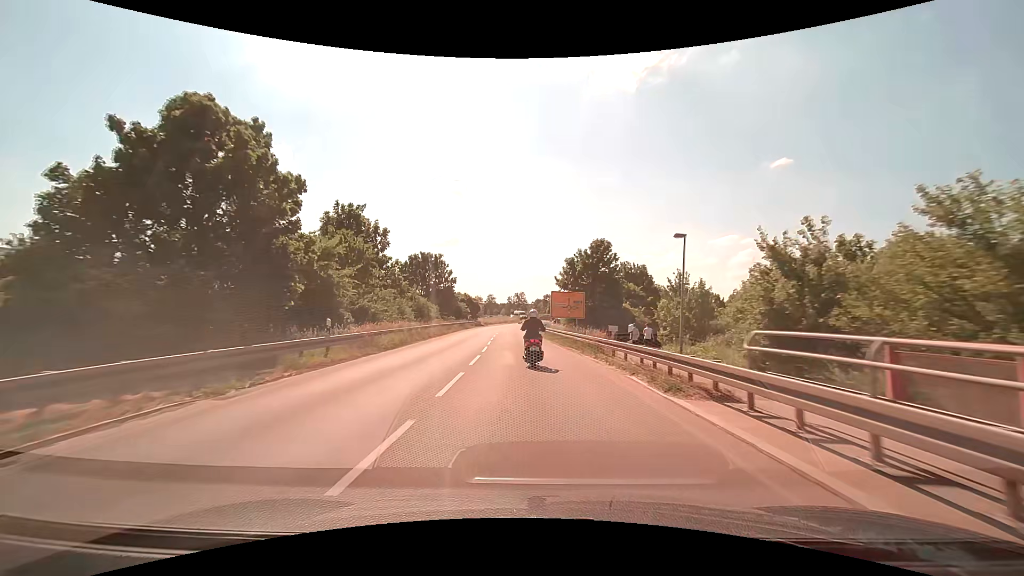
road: secondary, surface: asphalt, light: Day
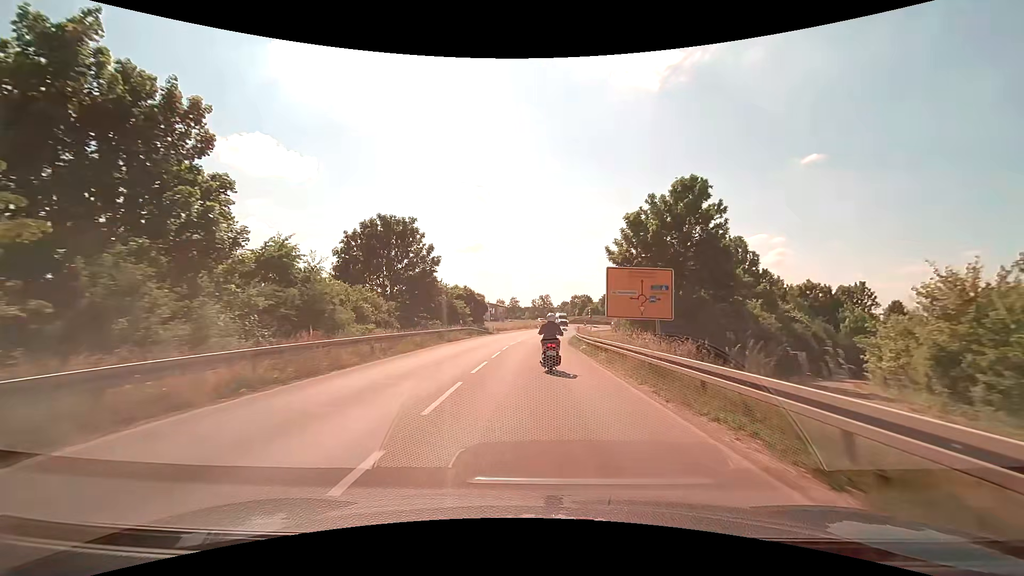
(-0.9, +25.1) m; -3°
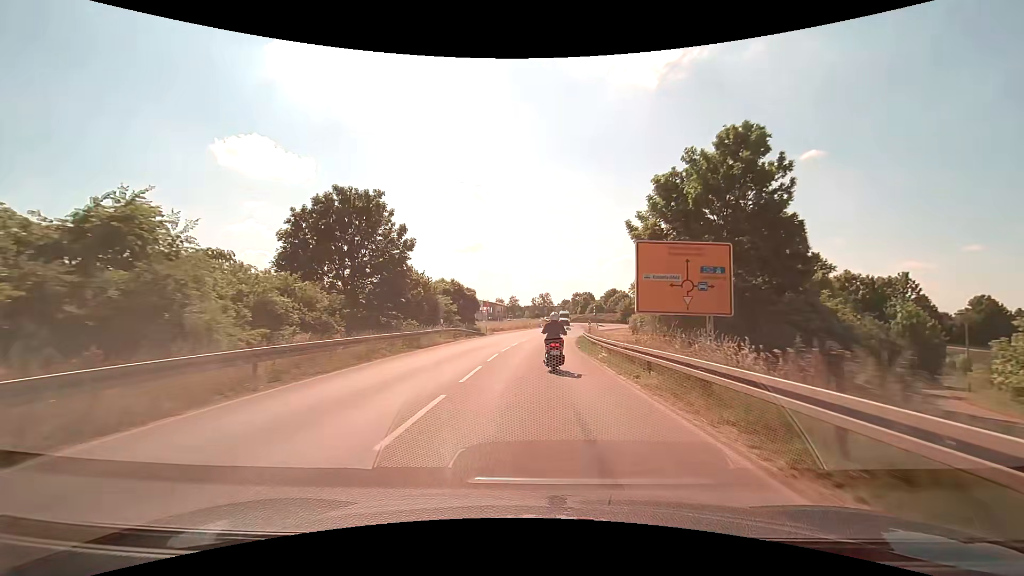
(0.0, +8.0) m; 0°
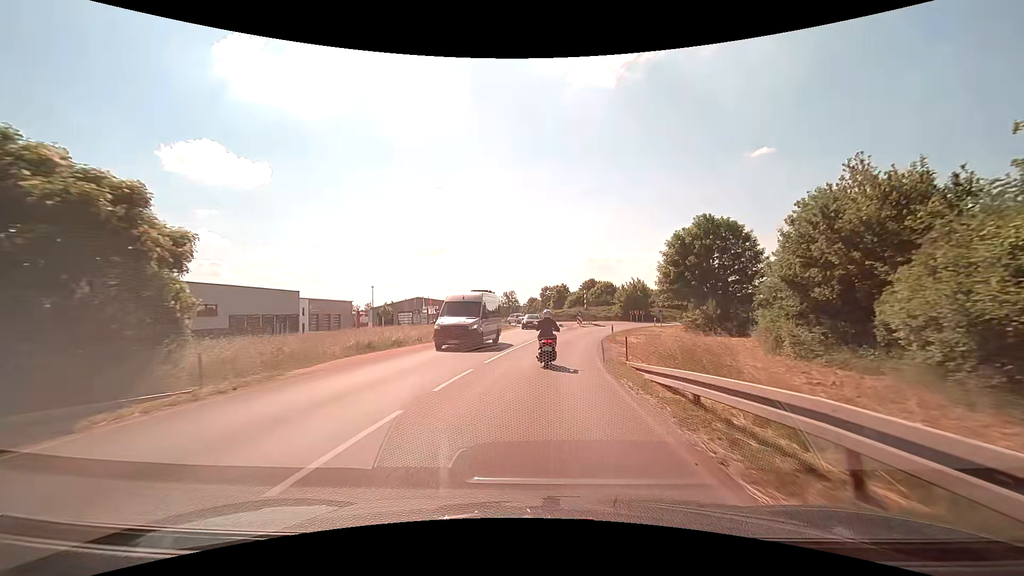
(+1.1, +37.0) m; +4°
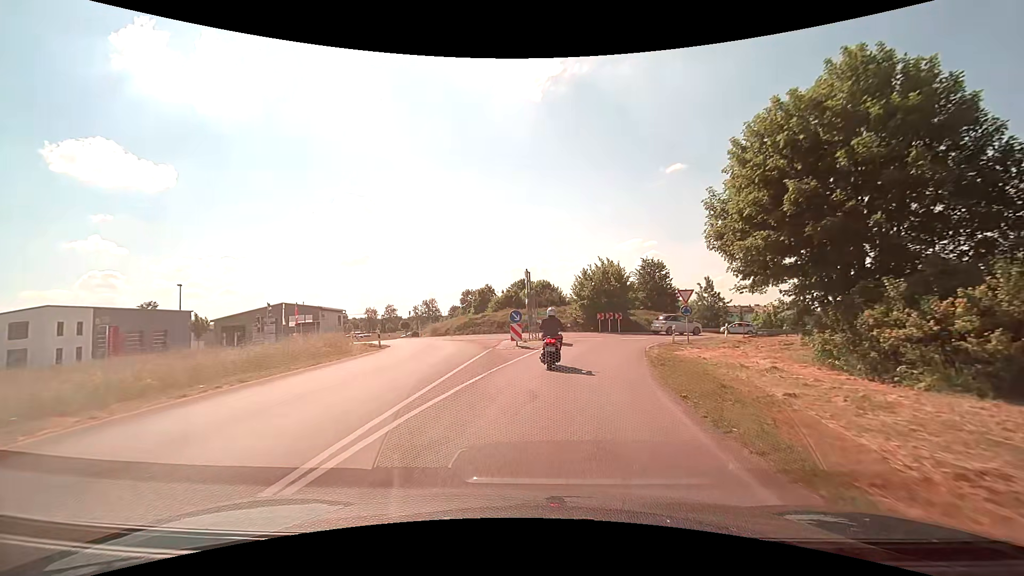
(+1.7, +30.6) m; +8°
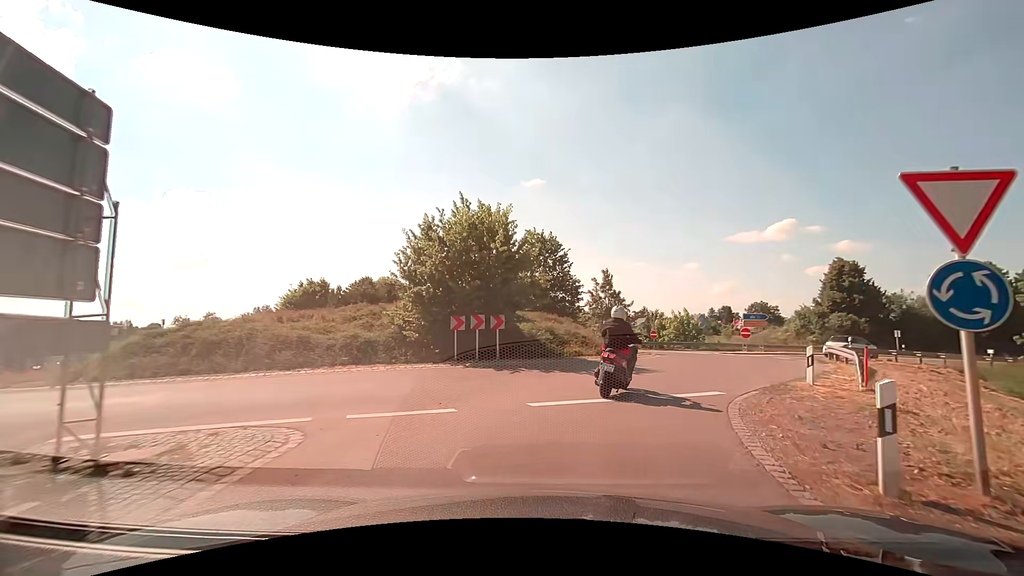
(+2.5, +22.5) m; +15°
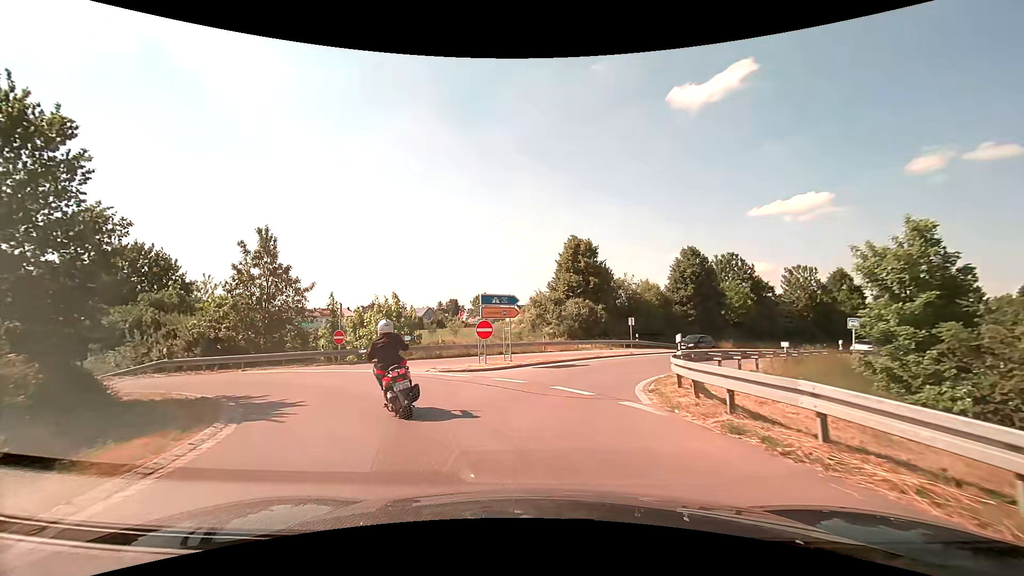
(+5.9, +18.5) m; +31°
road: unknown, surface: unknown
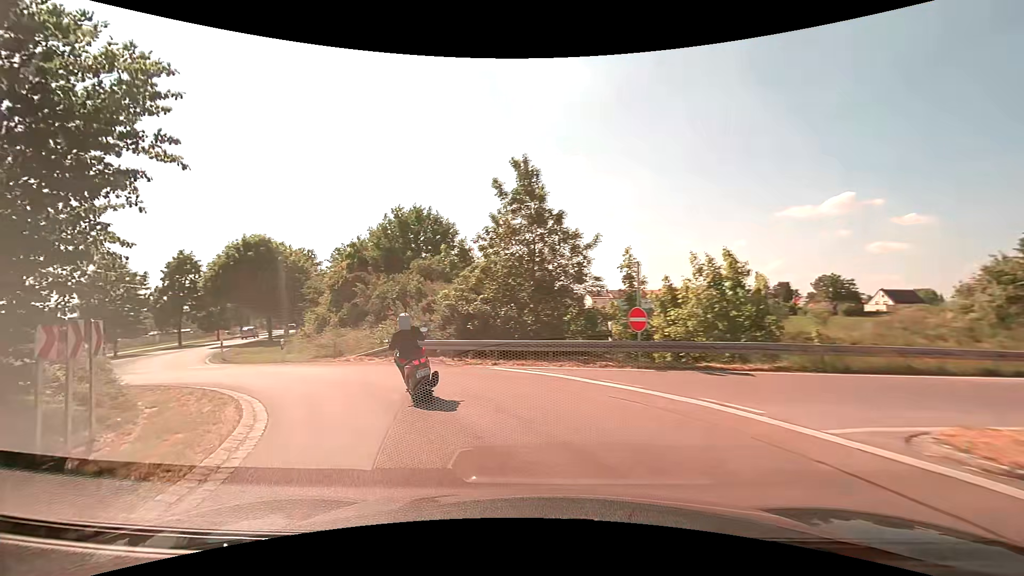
(-2.7, +12.1) m; -31°
(-3, +9) (-10, +17) (-17, +23) (-24, +30) (-29, +39) (-34, +48) (-38, +57) (-42, +66) (-46, +75) (-50, +84) m
